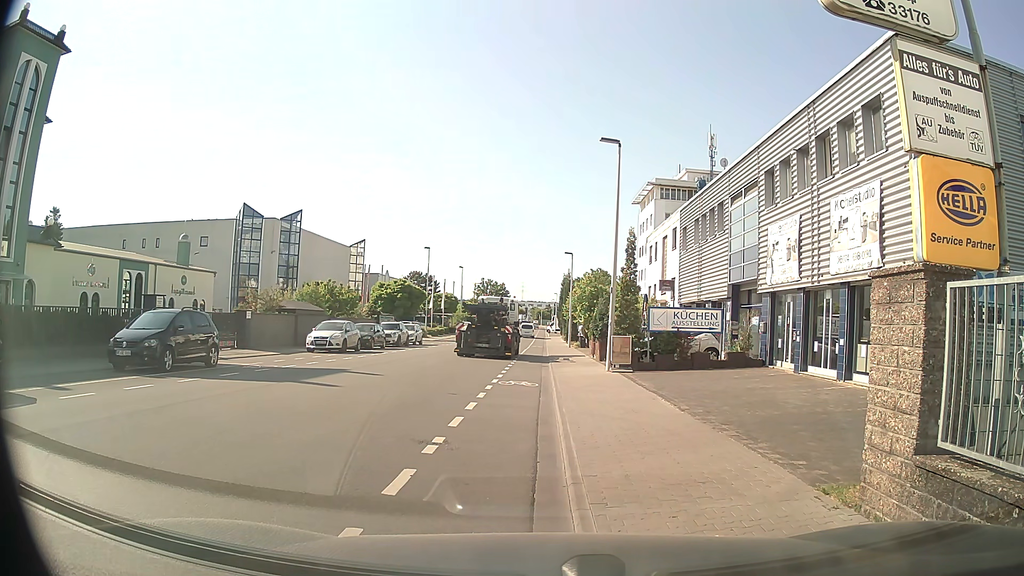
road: tertiary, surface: asphalt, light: Day
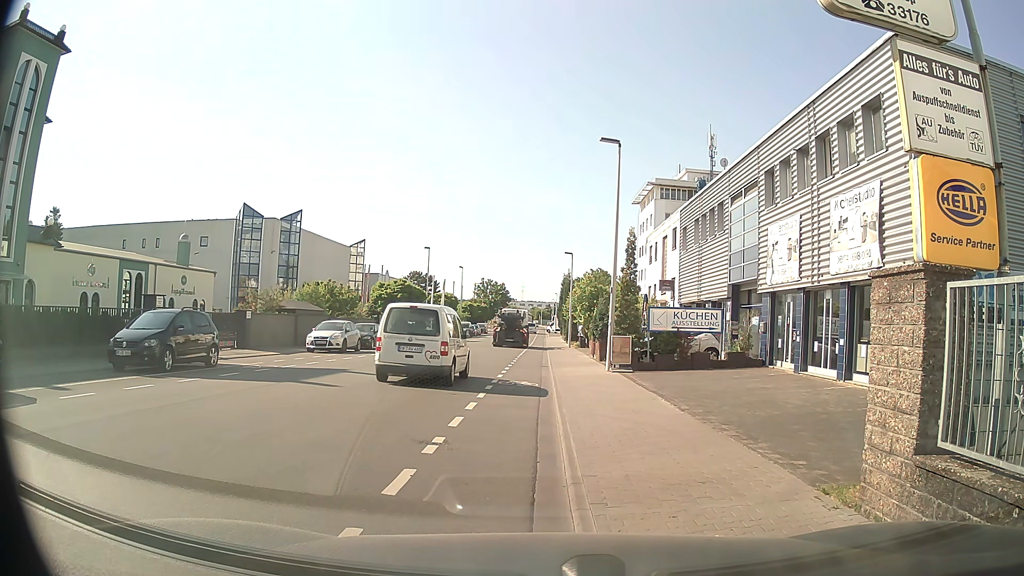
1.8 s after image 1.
(0.0, 0.0) m; 0°
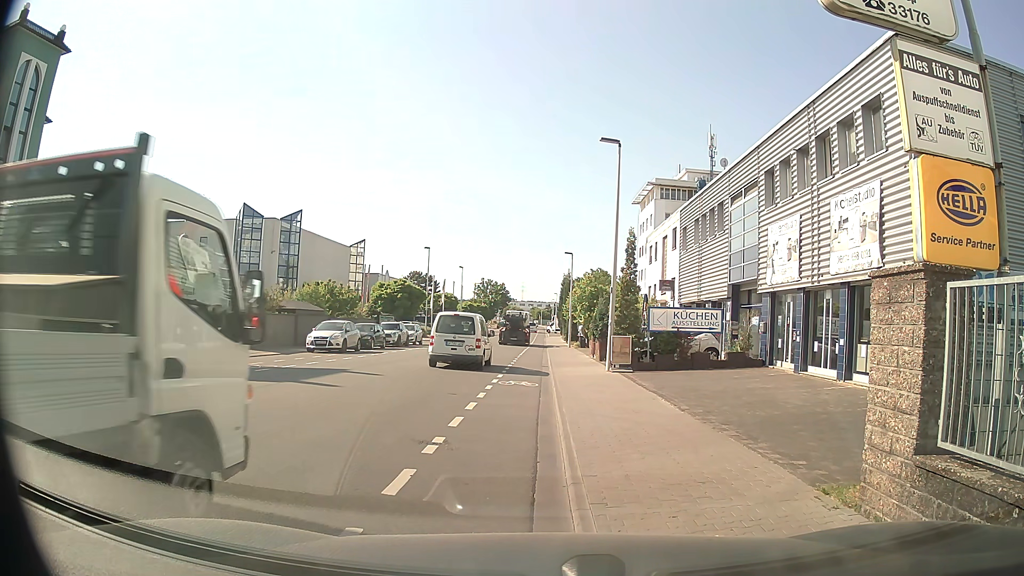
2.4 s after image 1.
(0.0, 0.0) m; 0°
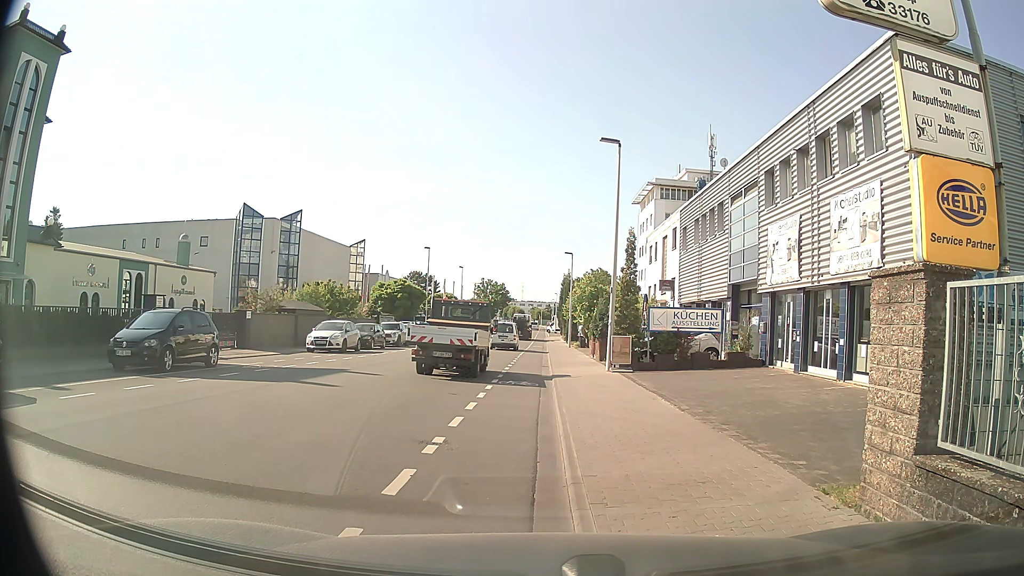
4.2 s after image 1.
(0.0, 0.0) m; 0°
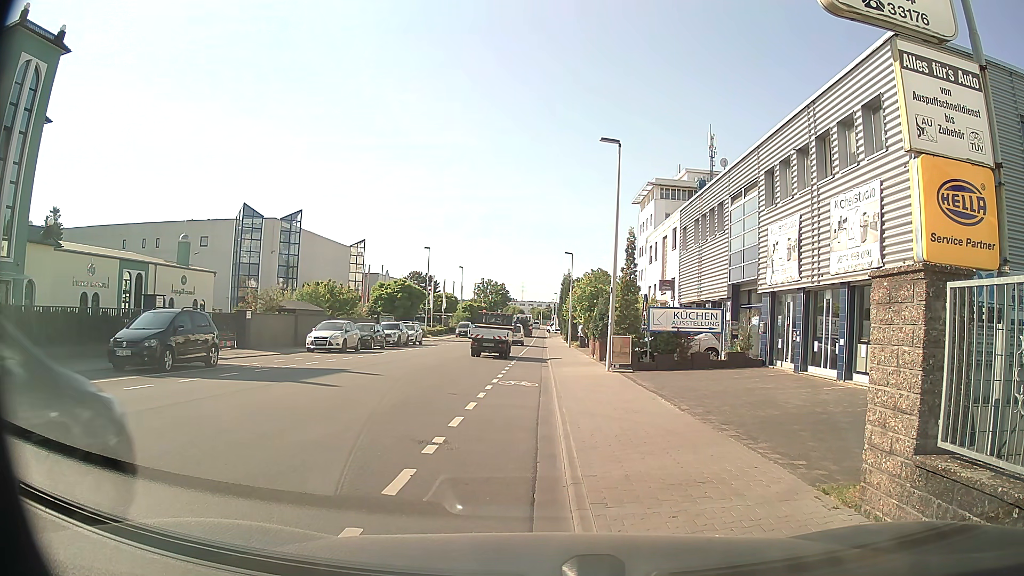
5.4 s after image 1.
(0.0, 0.0) m; 0°
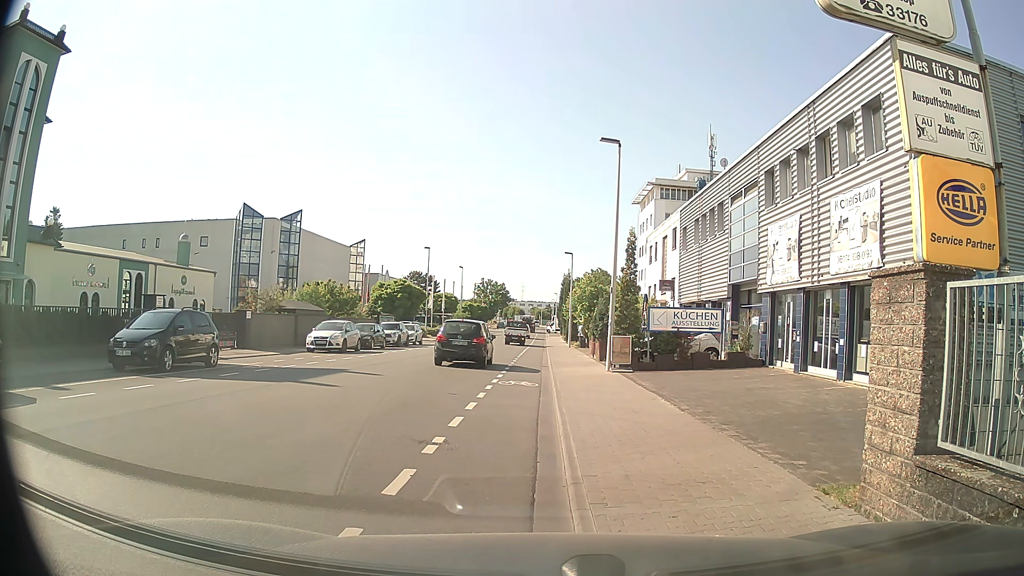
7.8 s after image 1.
(0.0, 0.0) m; 0°
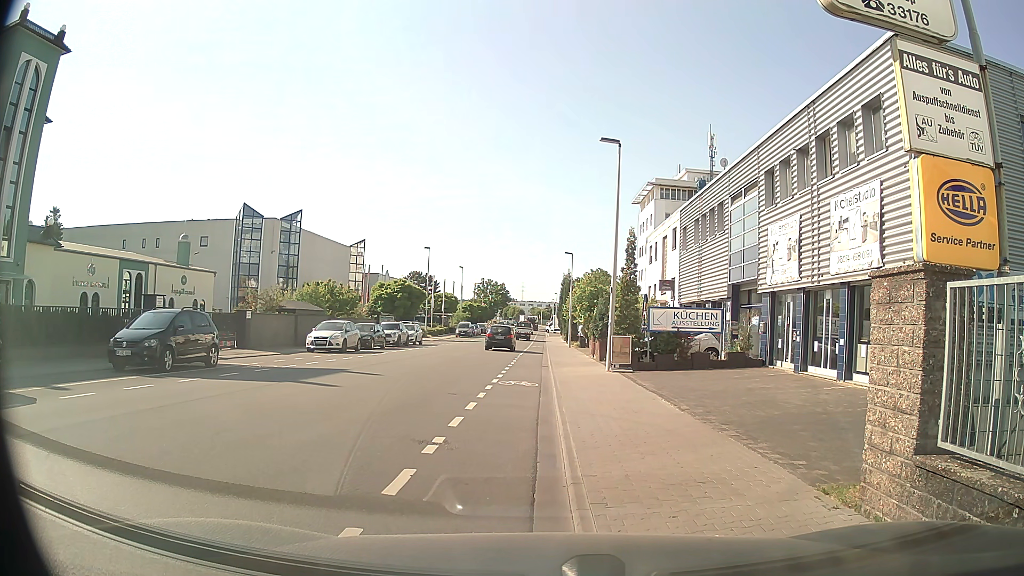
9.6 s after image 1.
(0.0, 0.0) m; 0°
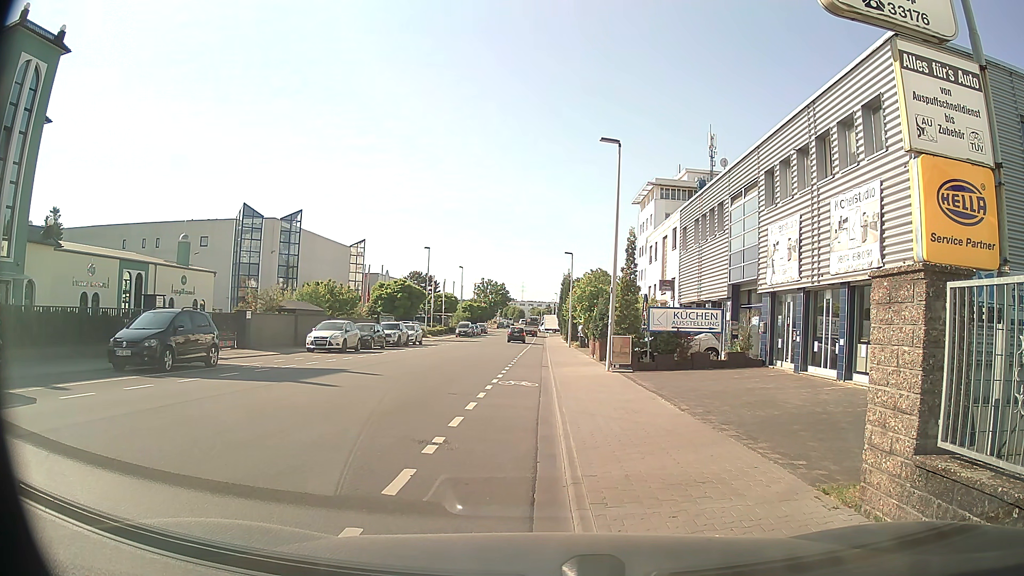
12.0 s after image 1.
(0.0, 0.0) m; 0°
(-1, +10) (-2, +20) (-2, +30) (-2, +40) (-2, +50) (-2, +60) (-1, +70) (-1, +80) (-1, +90) (-1, +100) m
